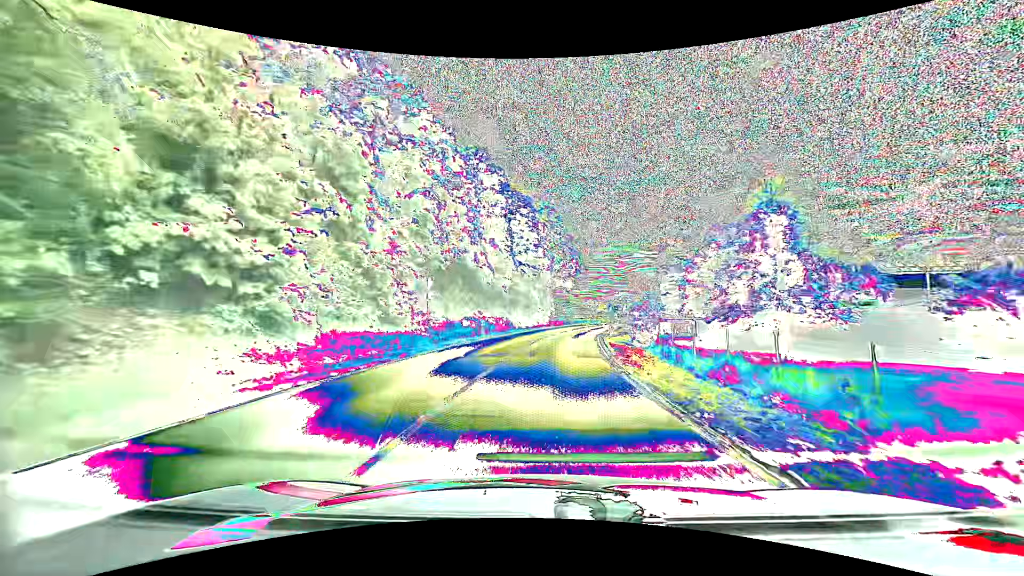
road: primary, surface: asphalt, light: Day
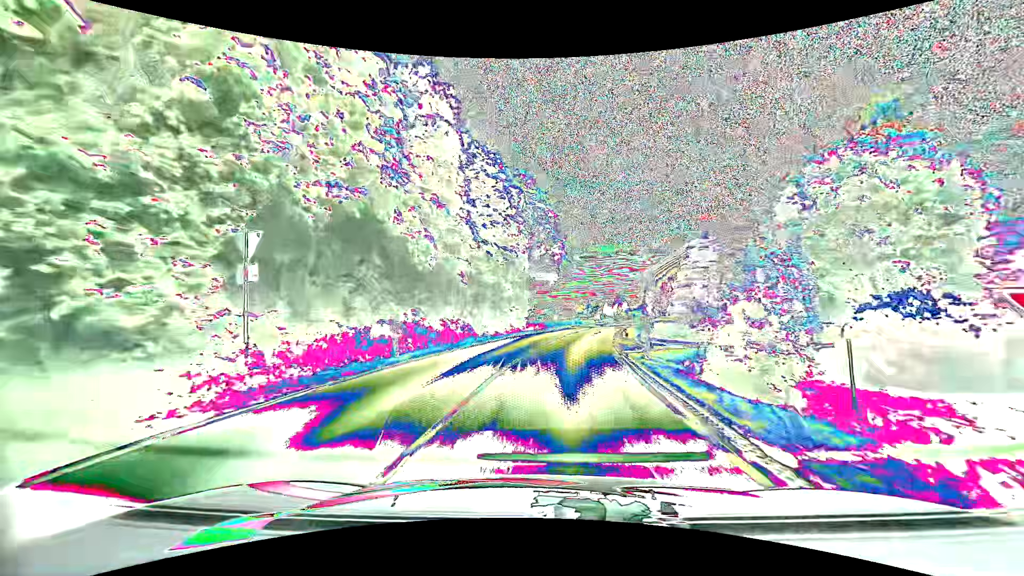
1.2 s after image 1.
(+0.3, +14.8) m; +3°
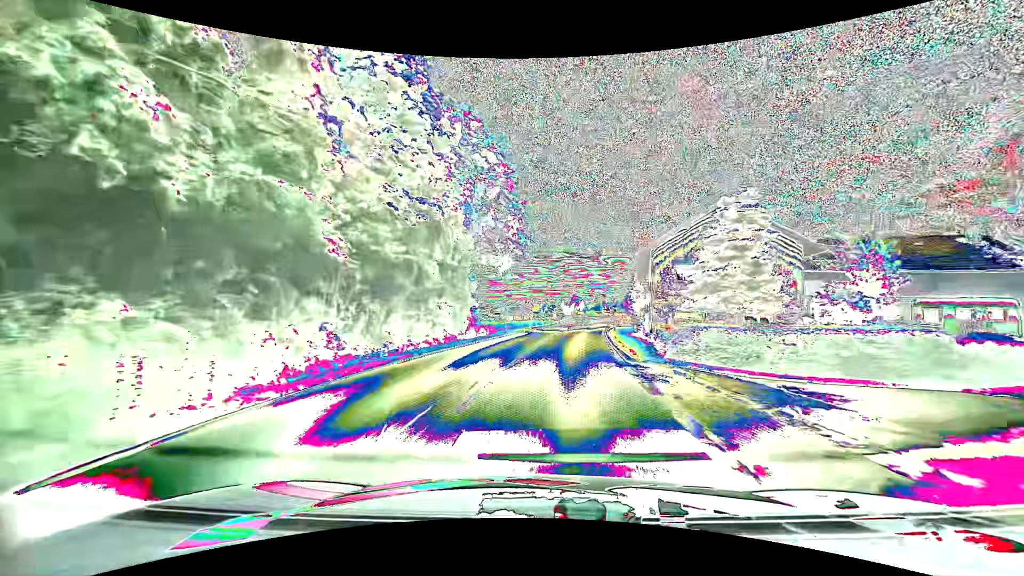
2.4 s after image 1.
(+0.5, +14.9) m; +5°
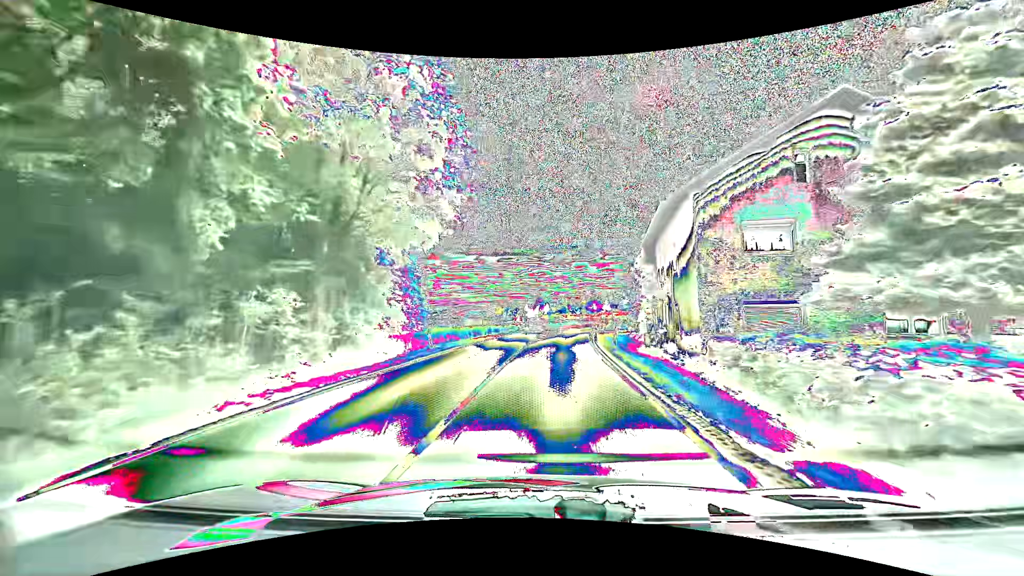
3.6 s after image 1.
(+0.7, +15.0) m; +4°
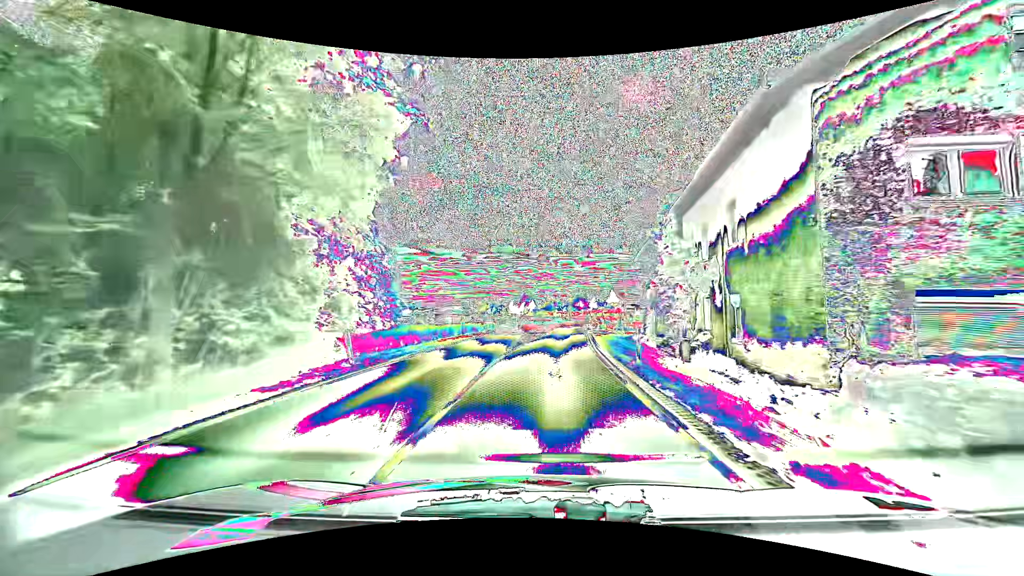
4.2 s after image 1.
(+0.1, +7.6) m; +2°
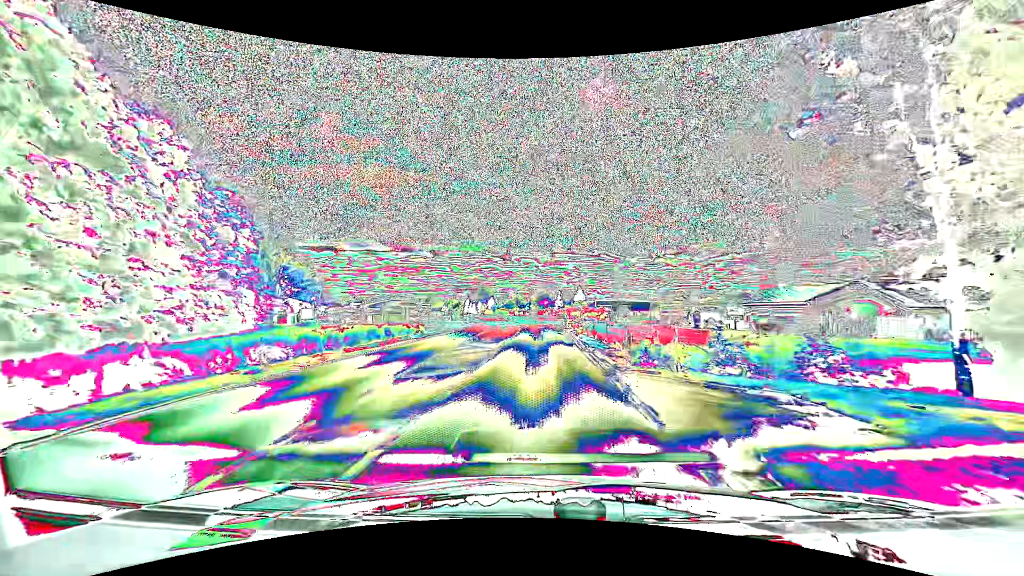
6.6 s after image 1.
(+1.3, +31.4) m; +4°
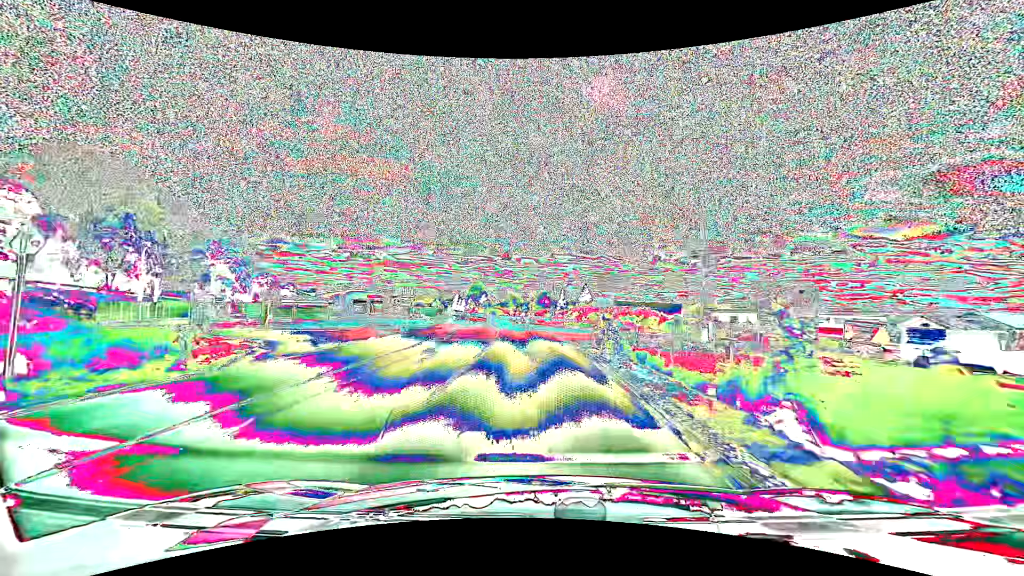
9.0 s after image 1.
(0.0, +32.8) m; 0°
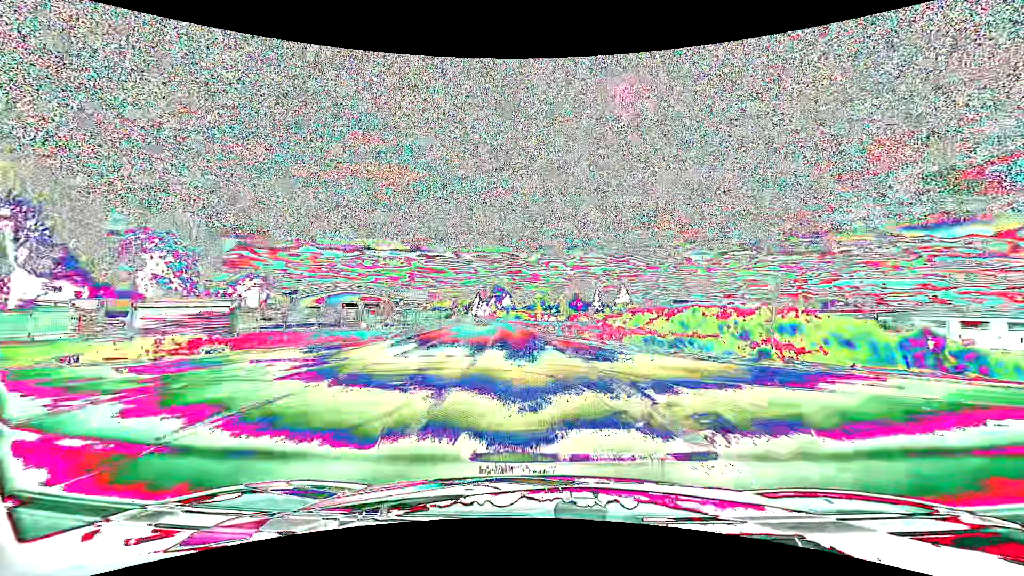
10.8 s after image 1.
(-0.6, +25.4) m; -3°
(0, +10) (-1, +20) (-1, +30) (-2, +40) (-3, +50) (-4, +60) (-5, +70) (-7, +80) (-8, +90) (-10, +99) m
